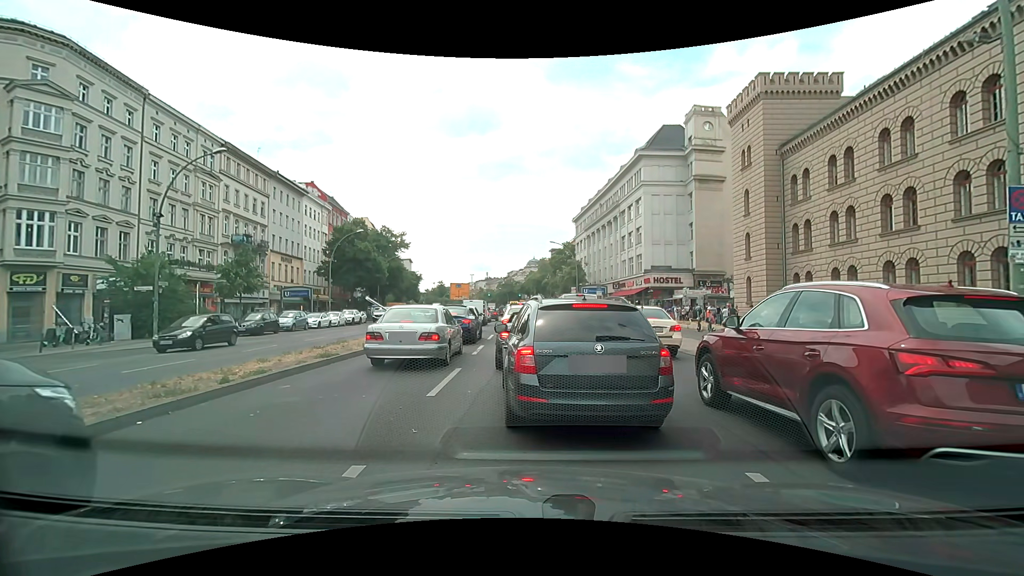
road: primary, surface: asphalt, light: Day
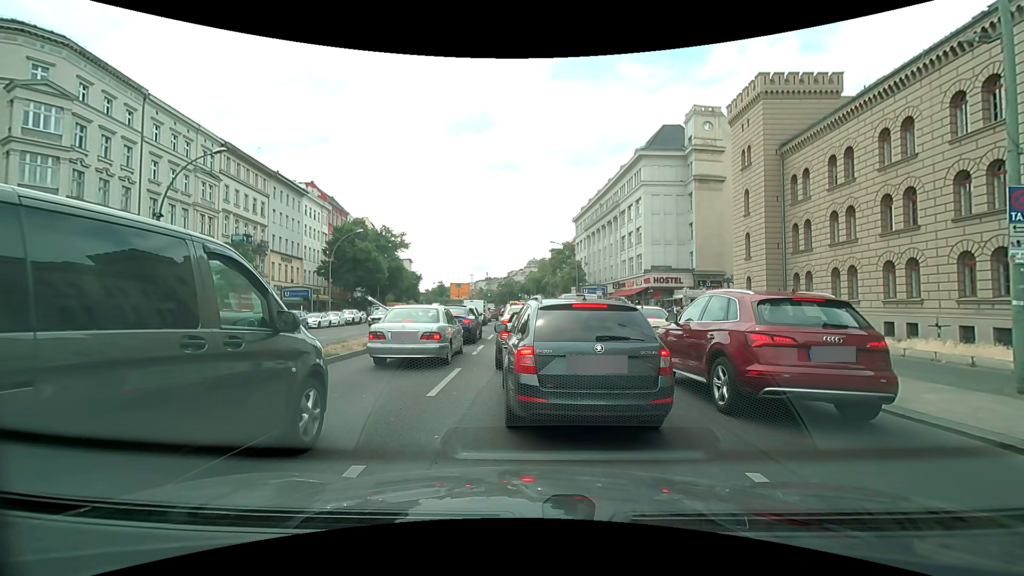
(0.0, 0.0) m; 0°
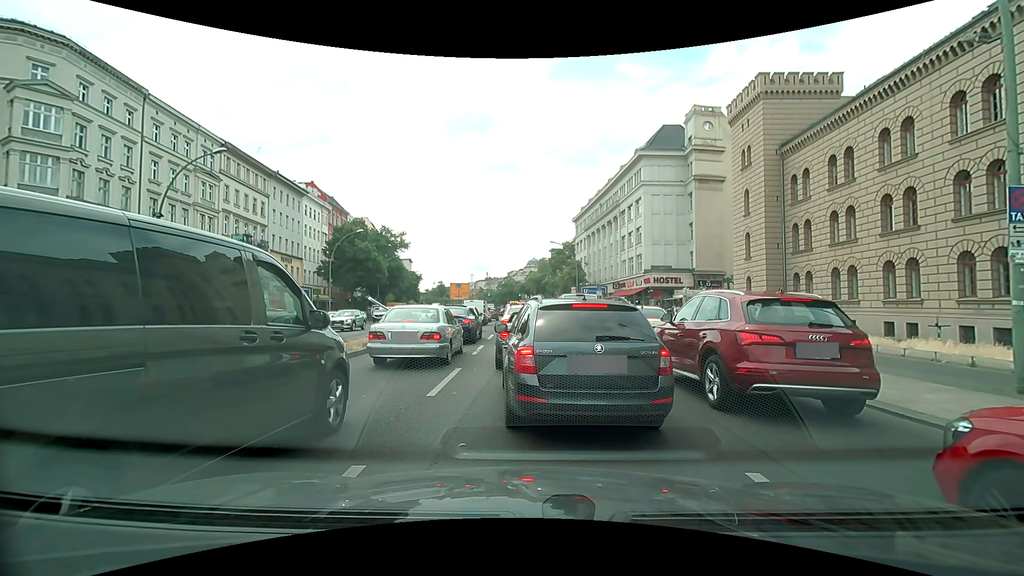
(0.0, 0.0) m; 0°
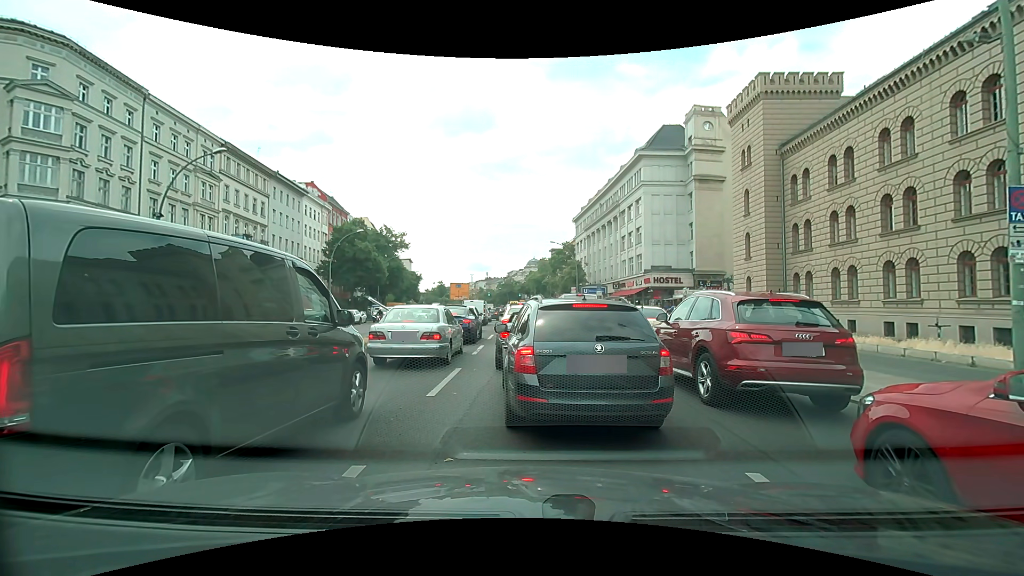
(0.0, 0.0) m; 0°
